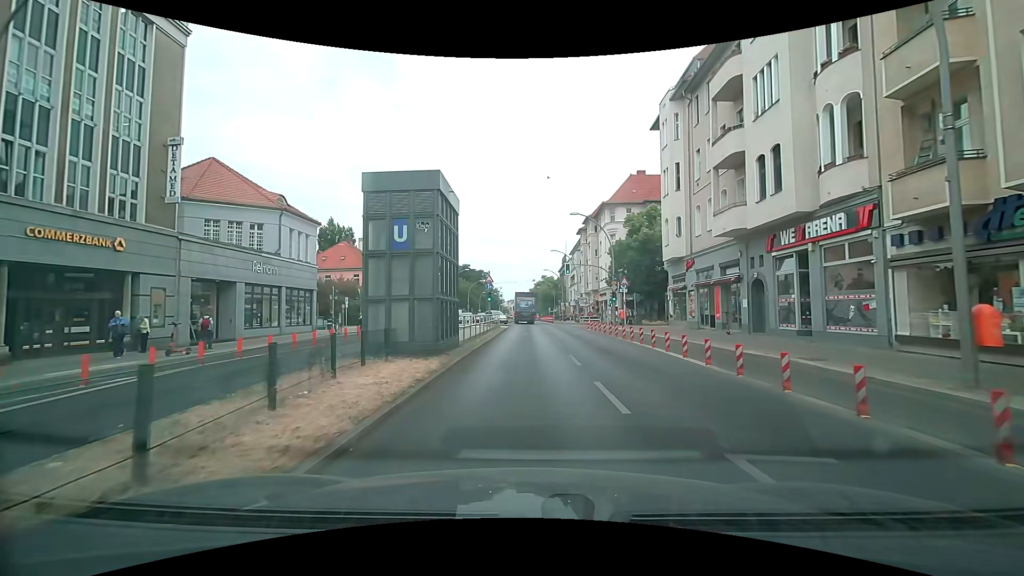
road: primary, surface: asphalt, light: Day
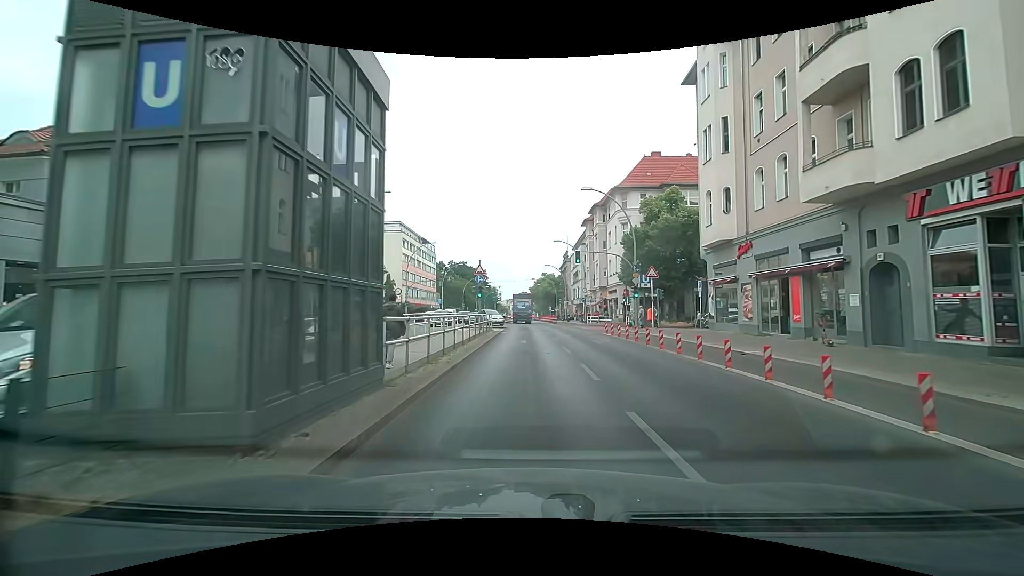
(0.0, +8.9) m; 0°
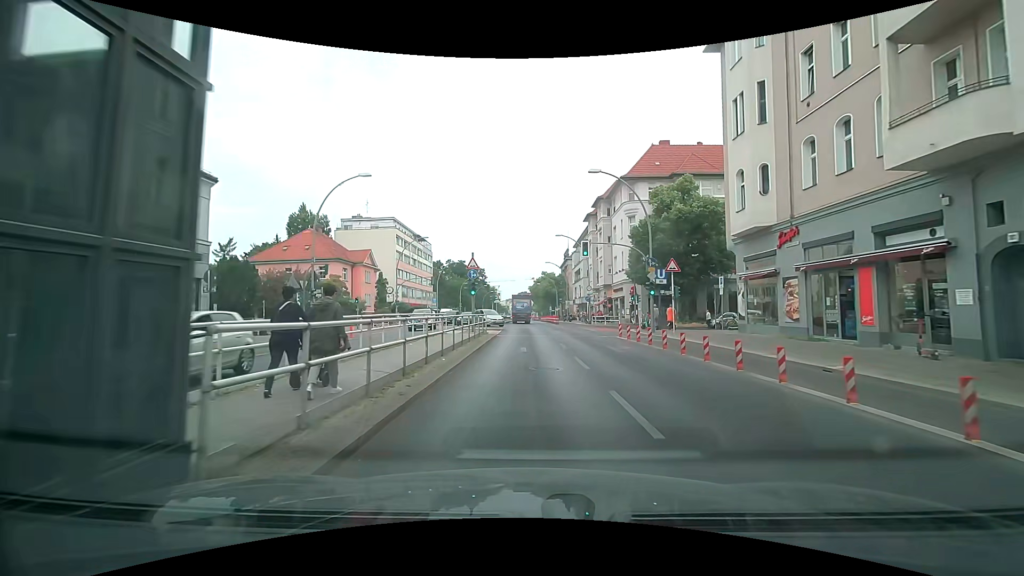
(0.0, +4.5) m; 0°
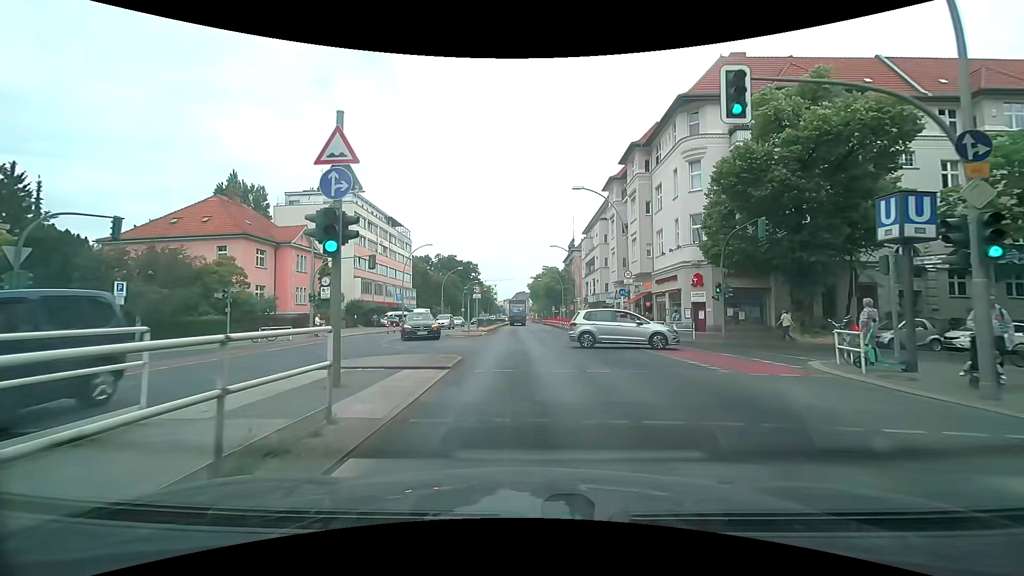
(+0.1, +22.3) m; 0°
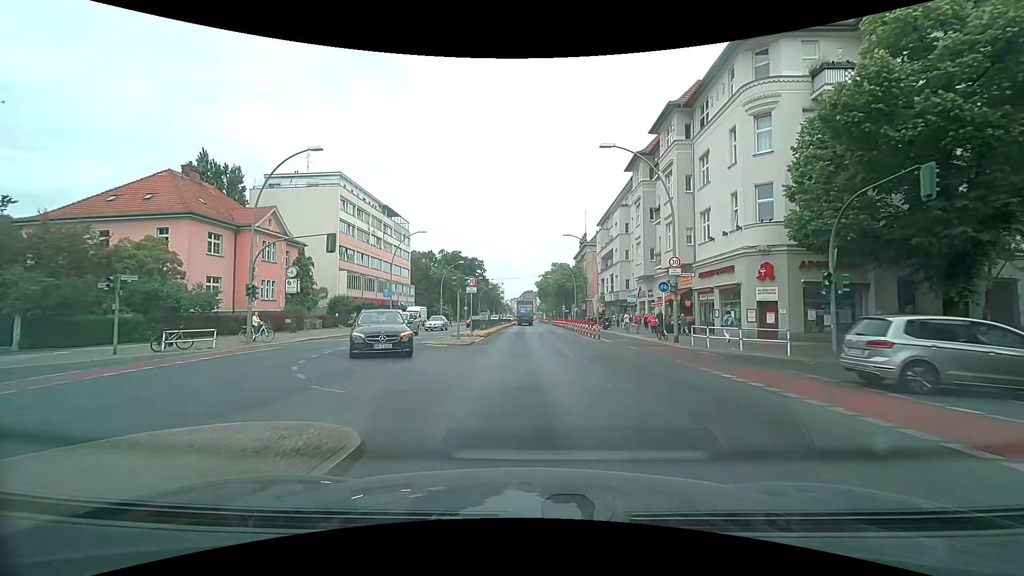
(-0.1, +8.9) m; -1°
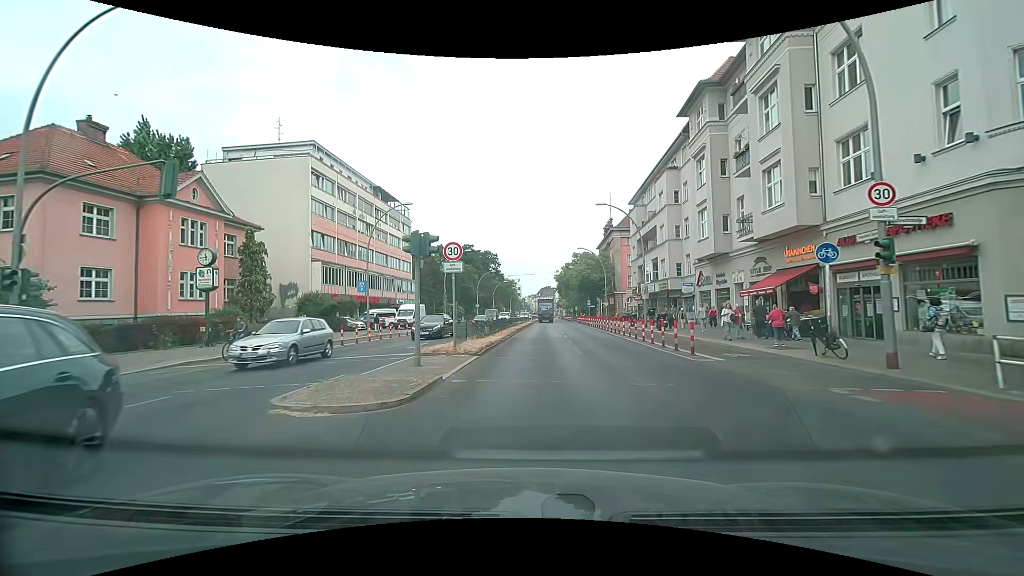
(-0.3, +13.4) m; -3°
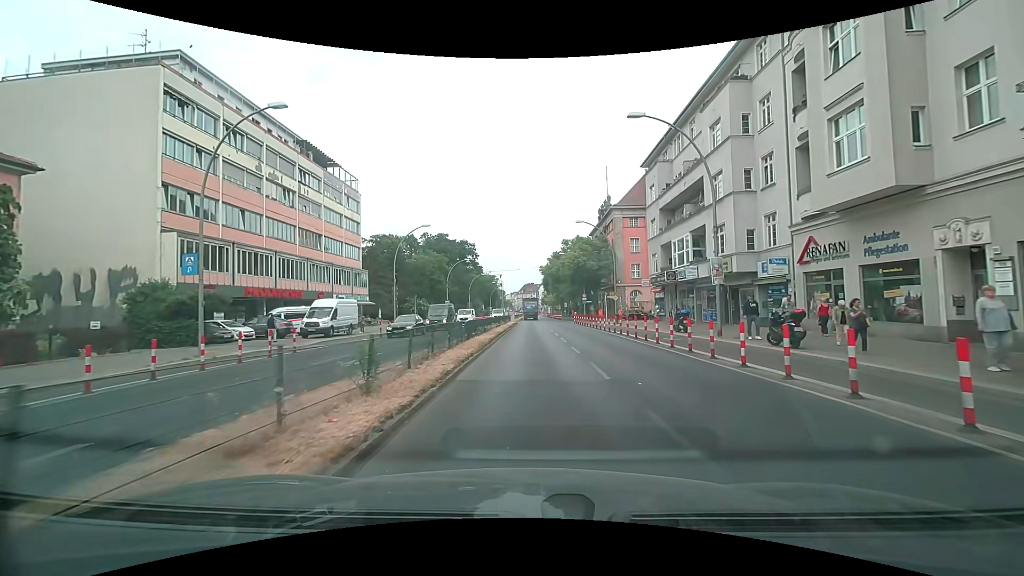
(+0.4, +18.3) m; +2°
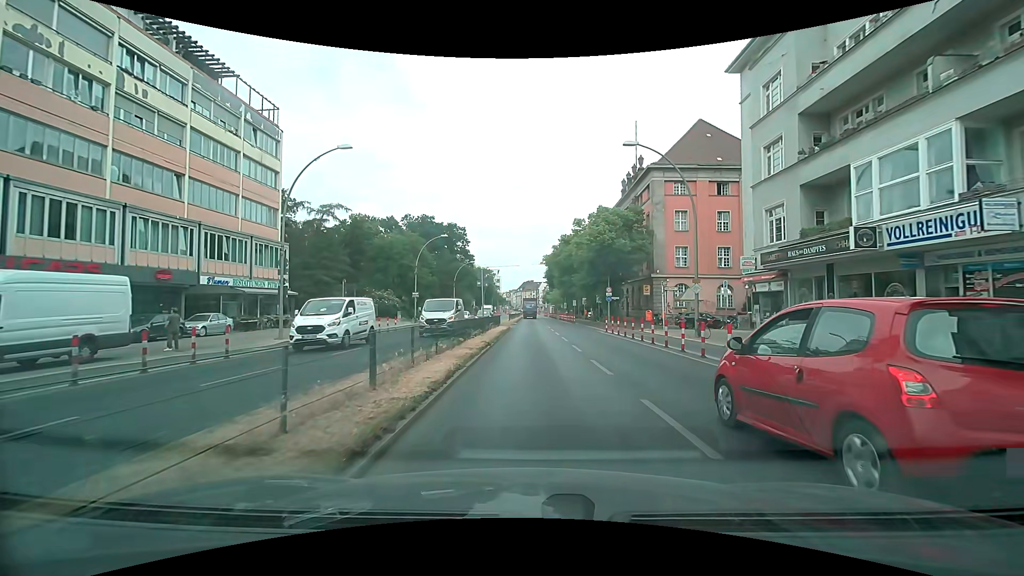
(+0.2, +23.0) m; 0°
(0, +10) (0, +20) (0, +30) (+1, +40) (+1, +50) (+1, +60) (+1, +70) (+1, +80) (+1, +90) (+1, +100) m
